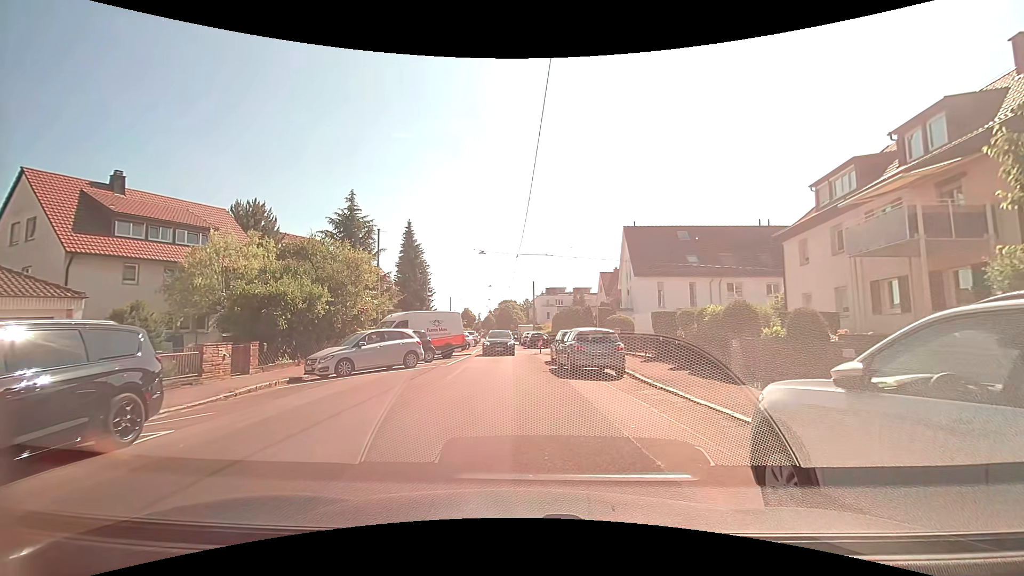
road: residential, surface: asphalt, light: Day
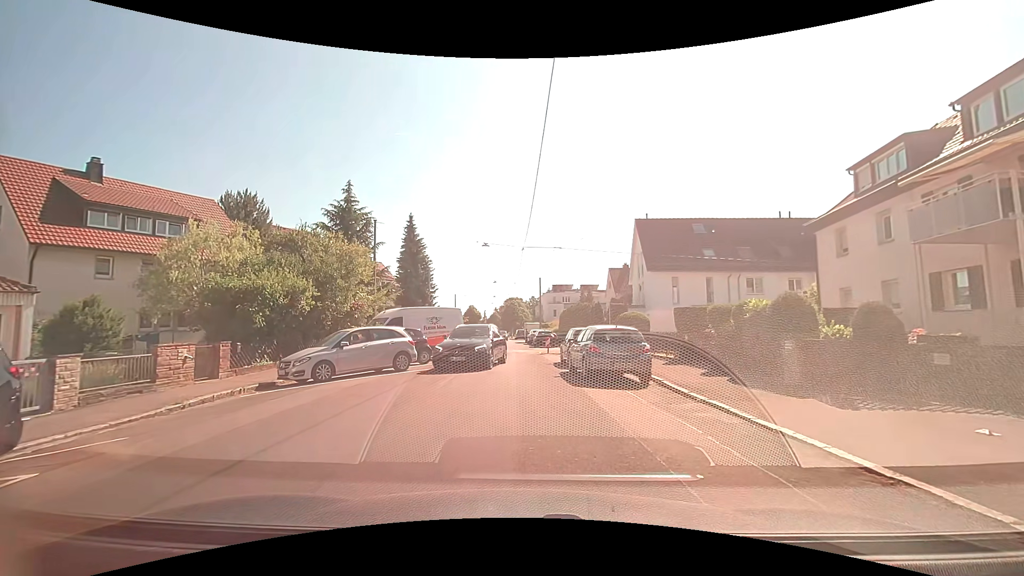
(-0.1, +2.4) m; -2°
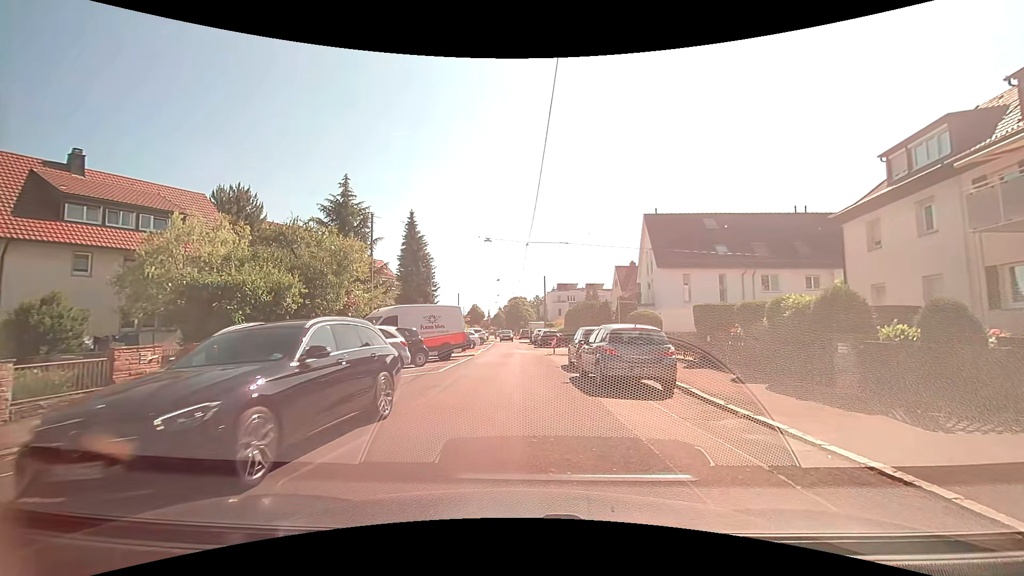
(0.0, +1.6) m; -2°
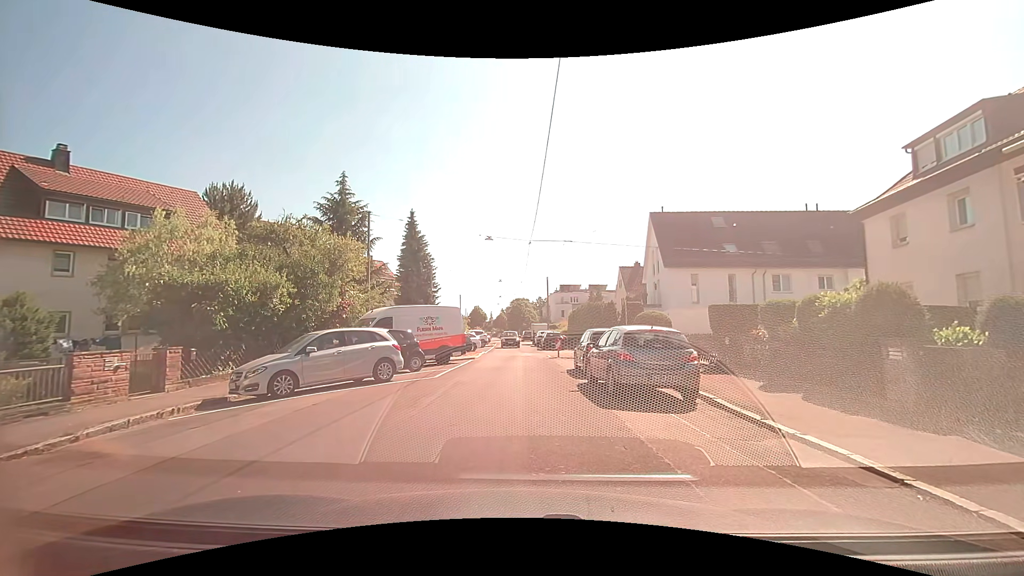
(0.0, +1.2) m; 0°
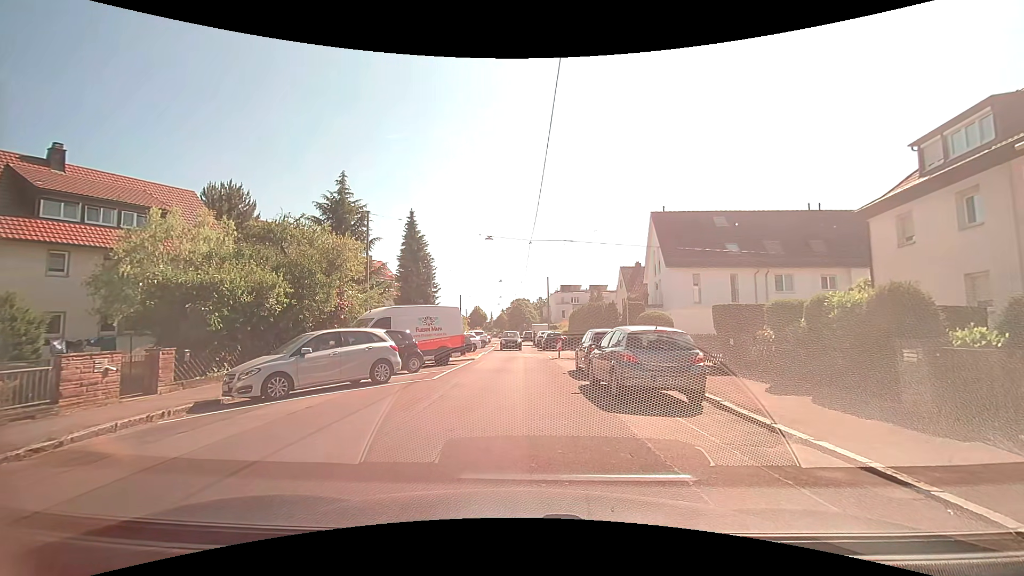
(0.0, +0.3) m; 0°
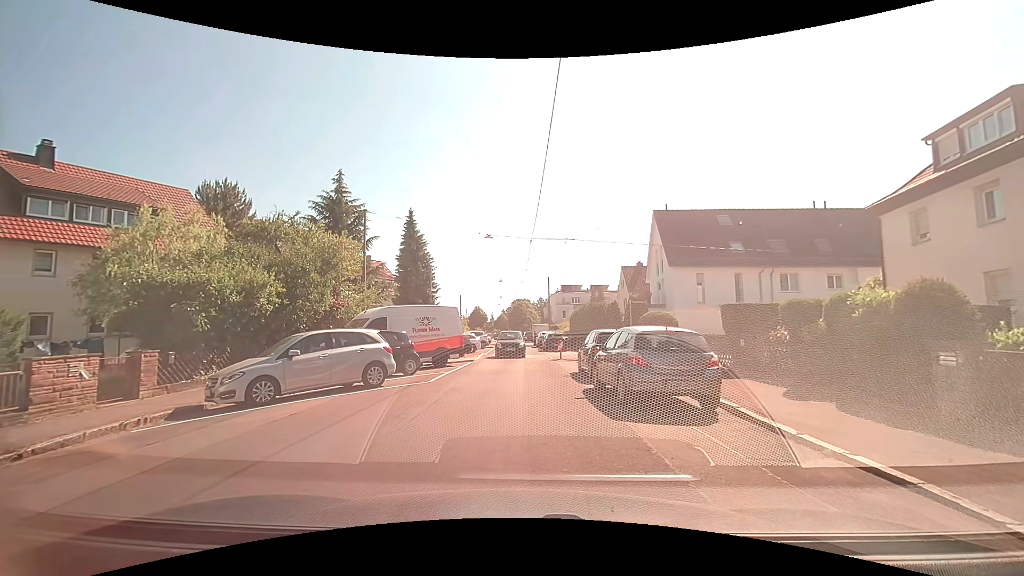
(0.0, +0.7) m; 0°
